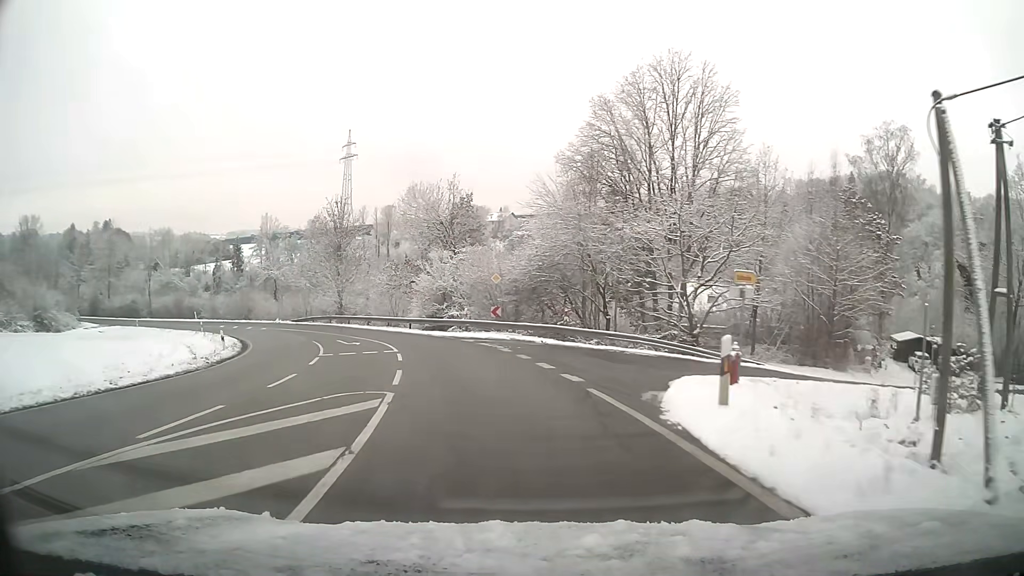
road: tertiary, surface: asphalt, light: Day
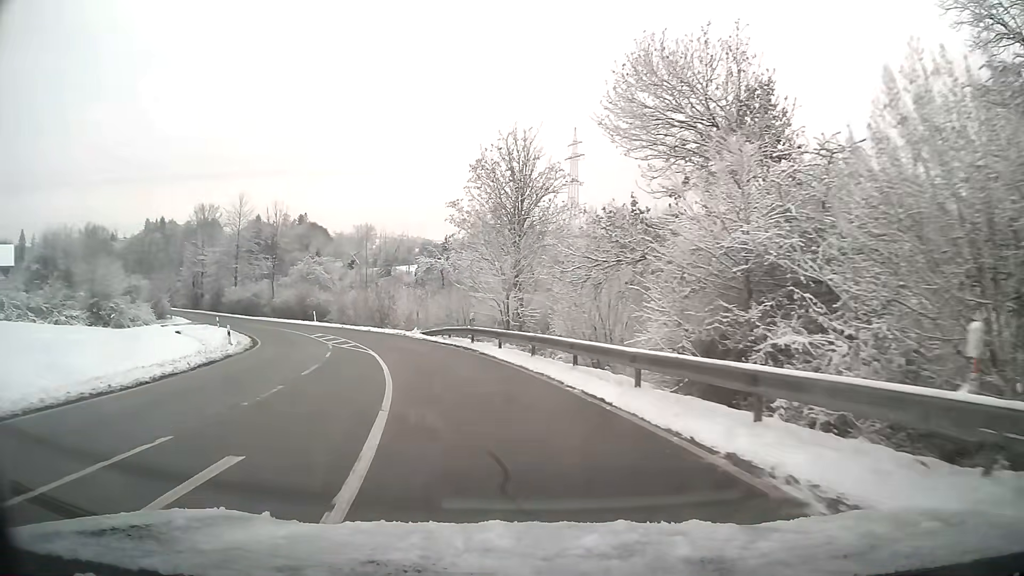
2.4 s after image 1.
(-4.8, +28.6) m; -20°
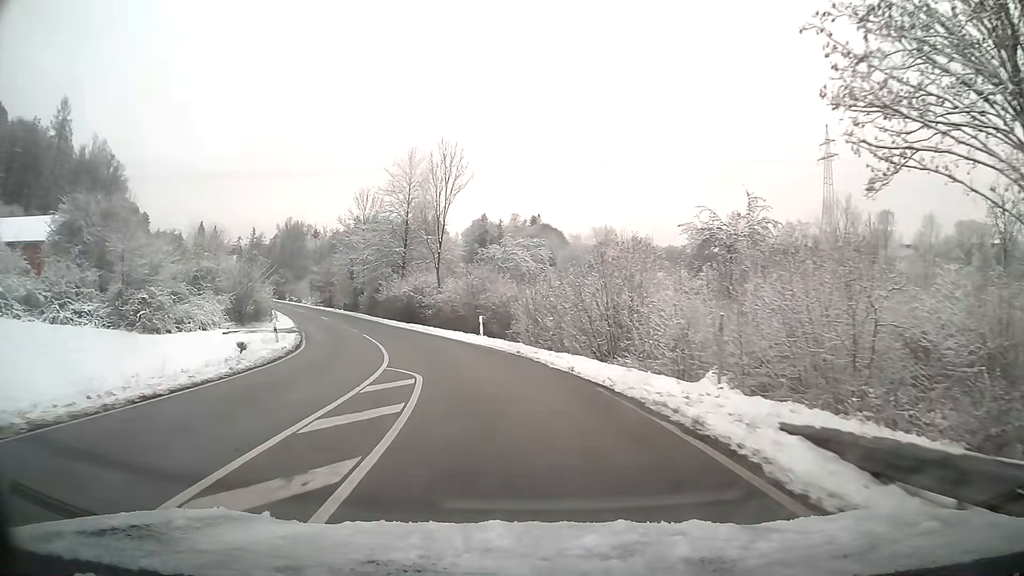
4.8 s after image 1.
(-5.5, +29.2) m; -20°
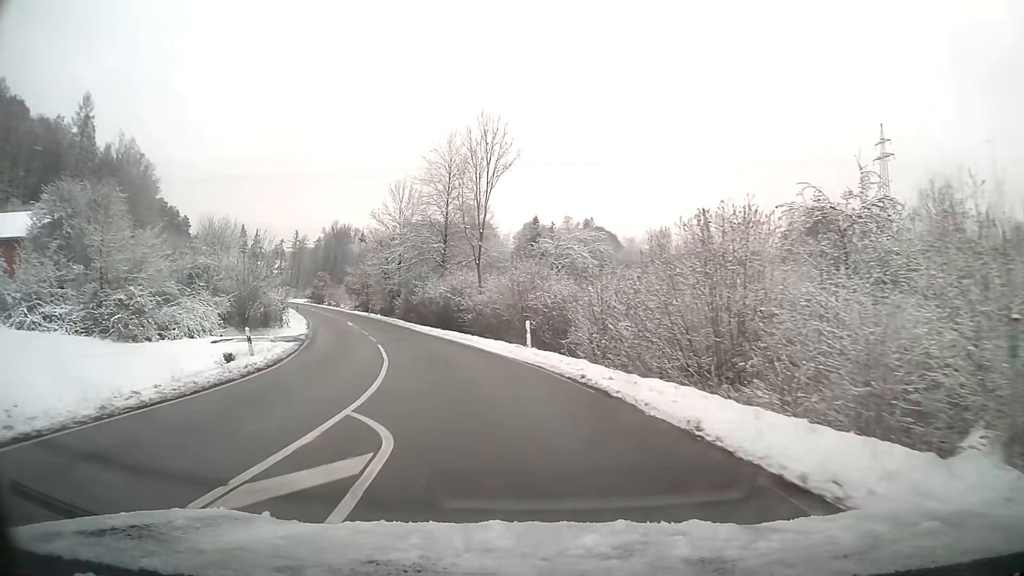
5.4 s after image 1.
(-0.3, +7.8) m; -5°
